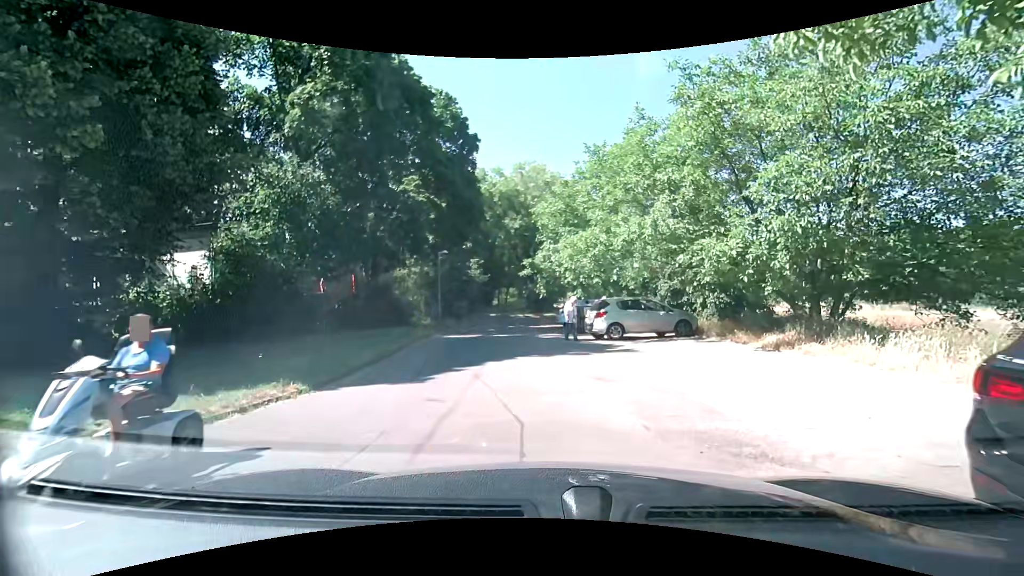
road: residential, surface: asphalt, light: Day
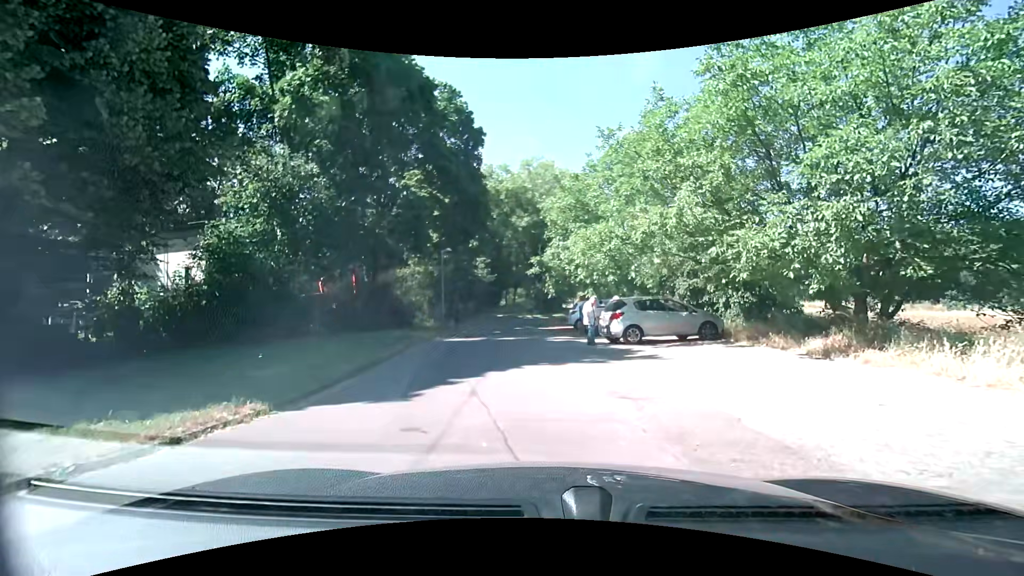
(0.0, +1.6) m; -2°
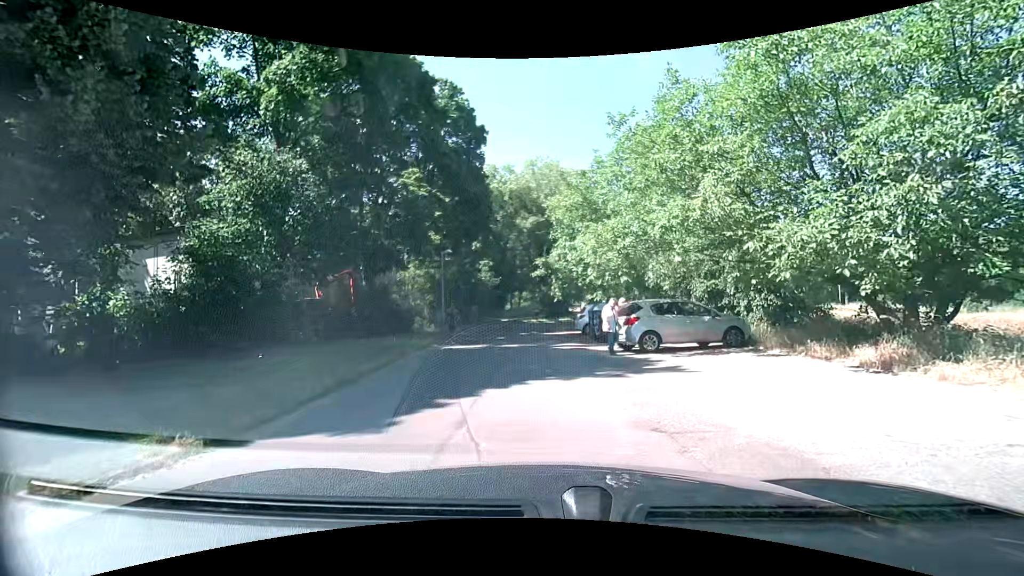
(0.0, +1.5) m; 0°
